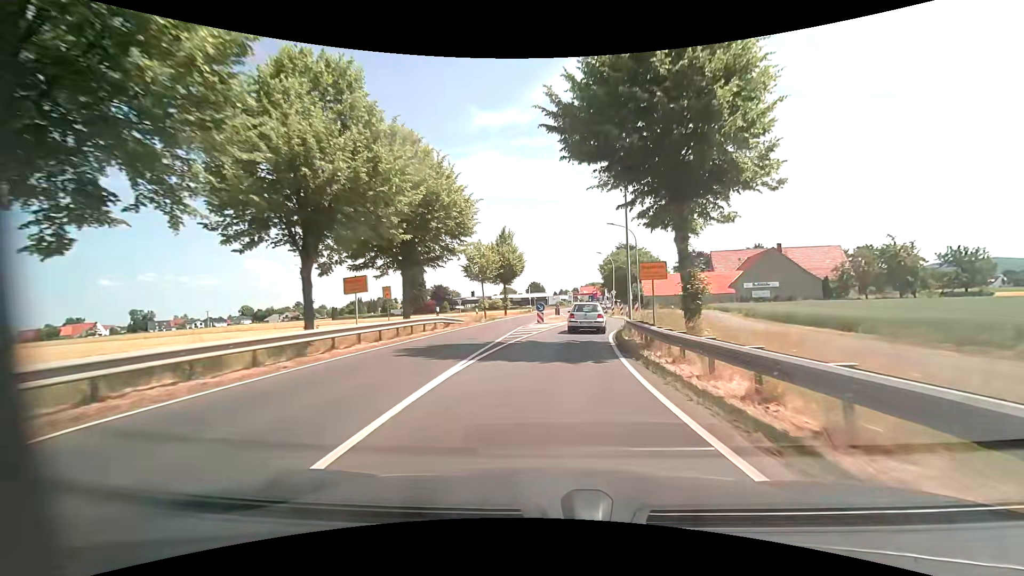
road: primary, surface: asphalt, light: Day
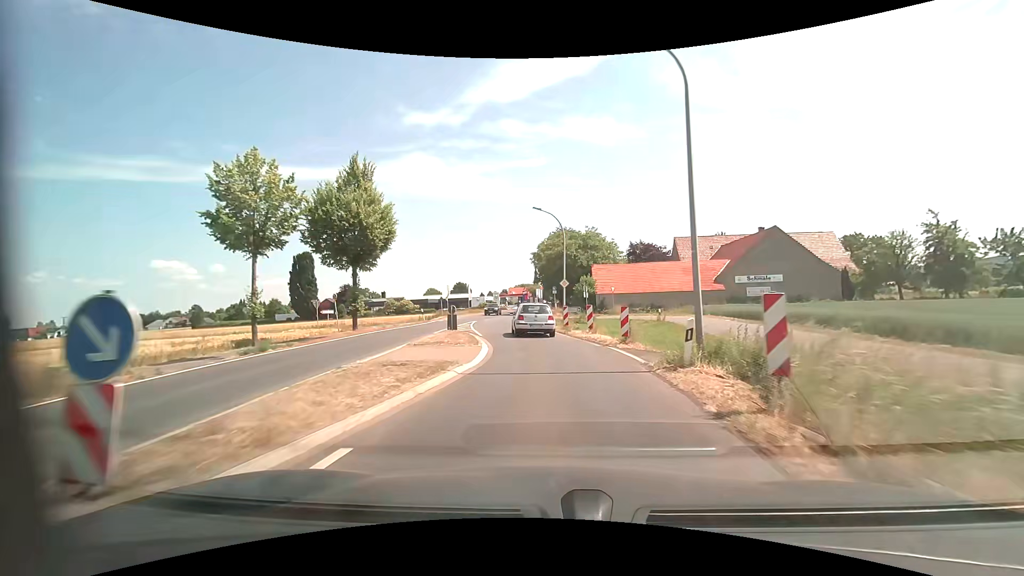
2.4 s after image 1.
(+1.8, +27.7) m; +7°
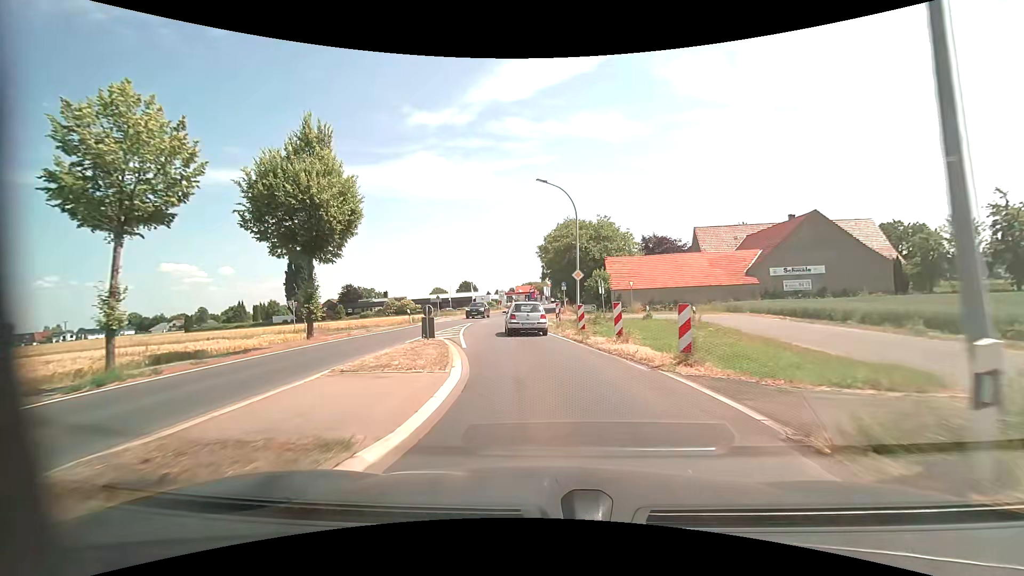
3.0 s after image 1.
(0.0, +6.4) m; -1°
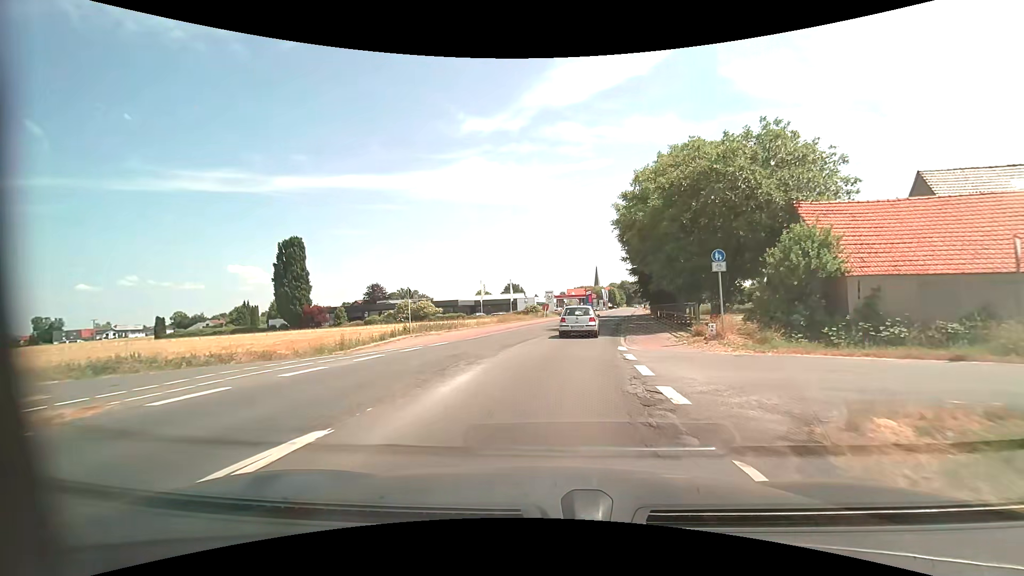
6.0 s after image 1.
(-2.1, +30.9) m; -6°
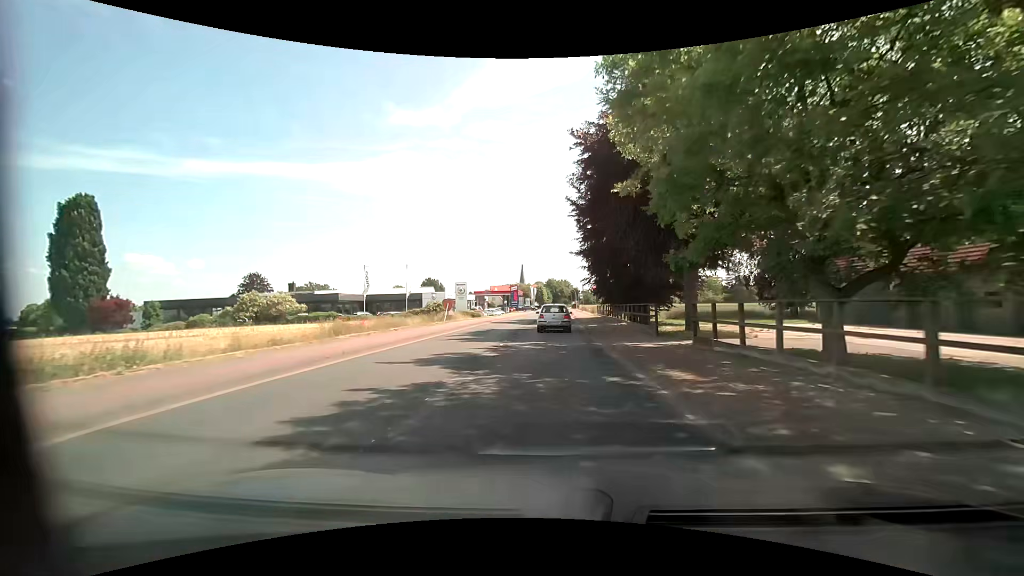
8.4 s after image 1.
(+1.9, +25.7) m; +9°
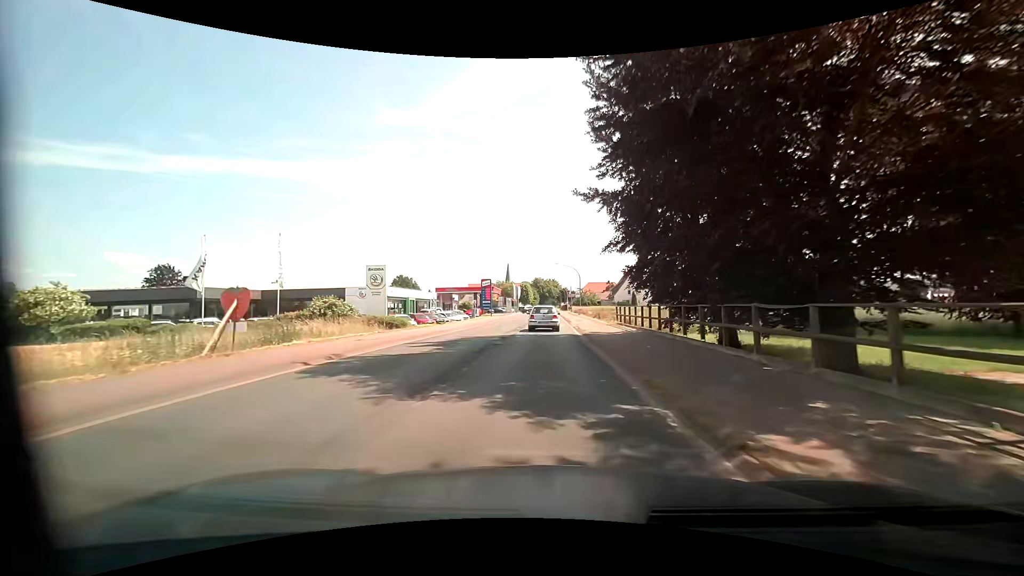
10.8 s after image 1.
(+0.7, +28.3) m; +2°
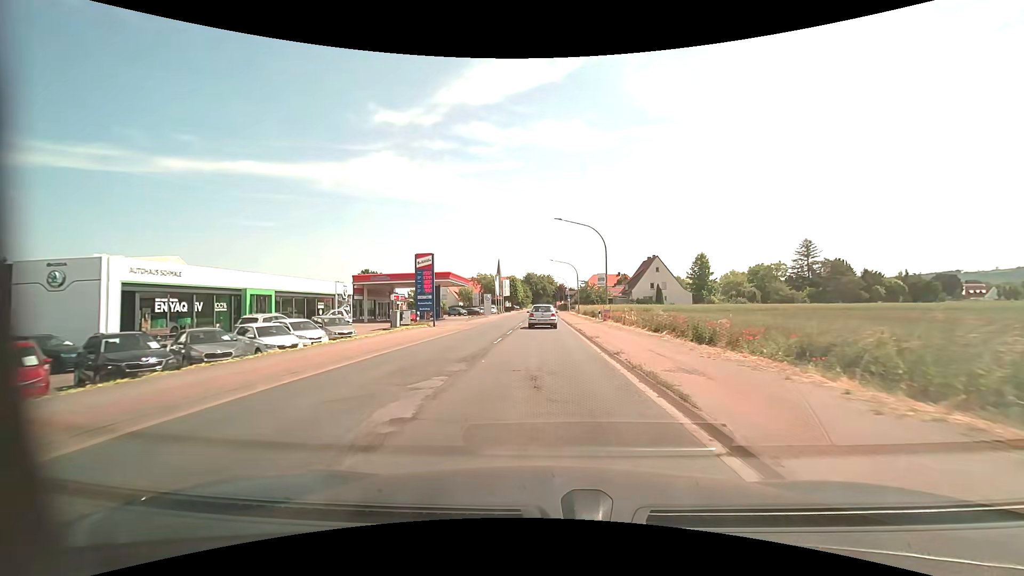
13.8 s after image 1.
(+0.2, +36.8) m; +1°
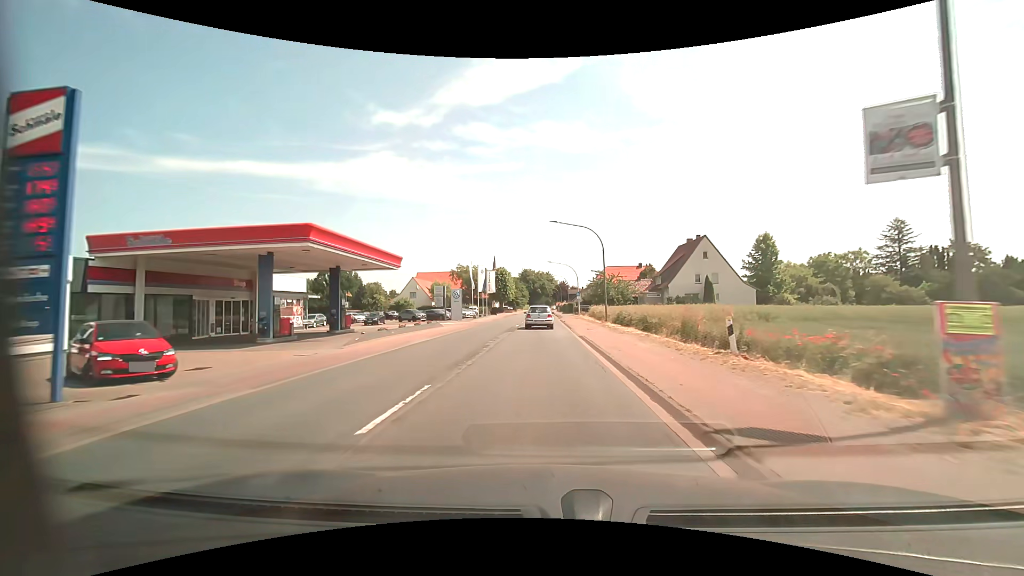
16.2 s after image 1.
(+0.1, +31.4) m; 0°
(0, +10) (0, +20) (0, +30) (0, +40) (0, +50) (0, +60) (0, +70) (0, +80) (0, +90) (0, +100) m
